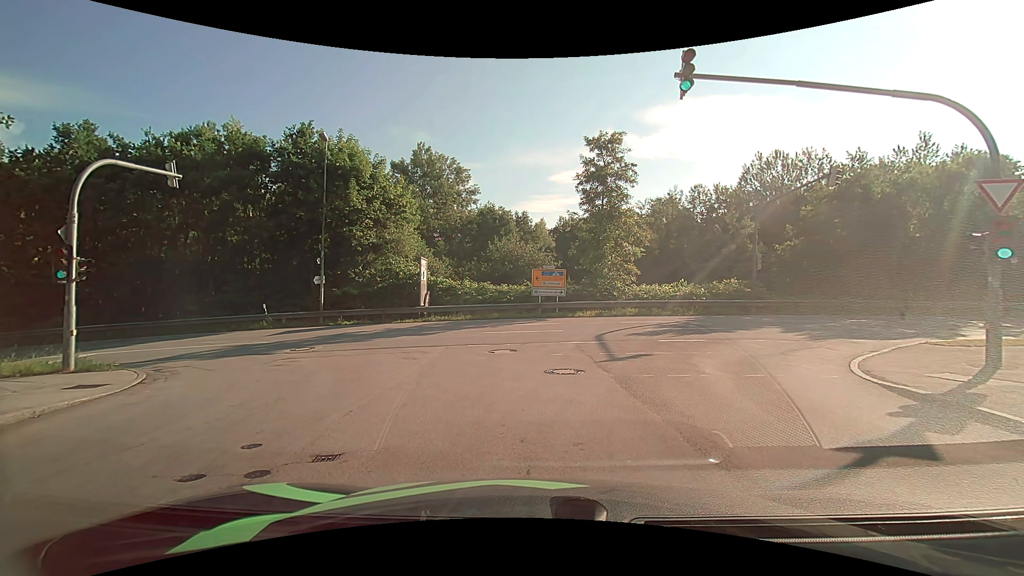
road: residential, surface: asphalt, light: Day
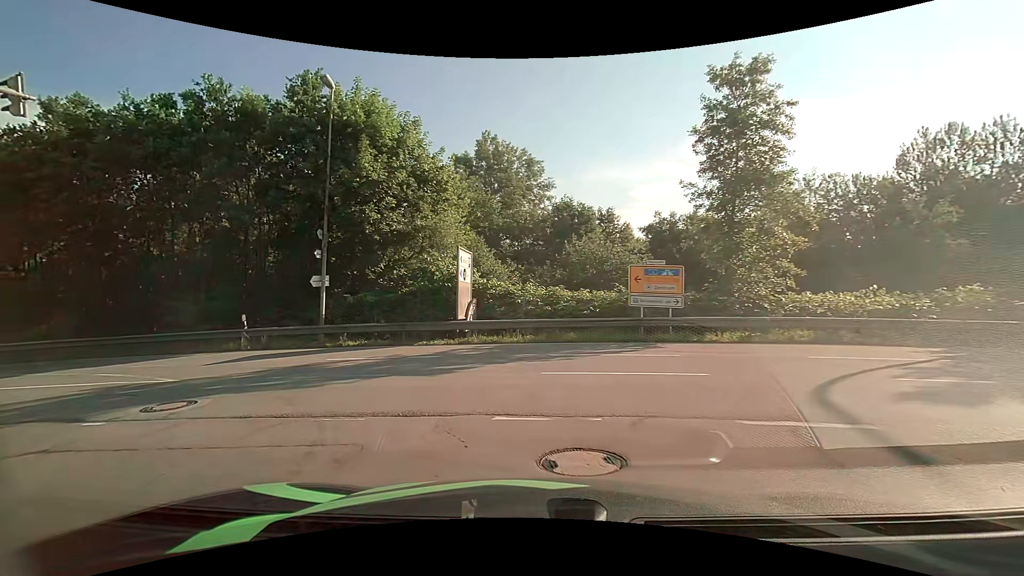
(-0.8, +9.8) m; -12°
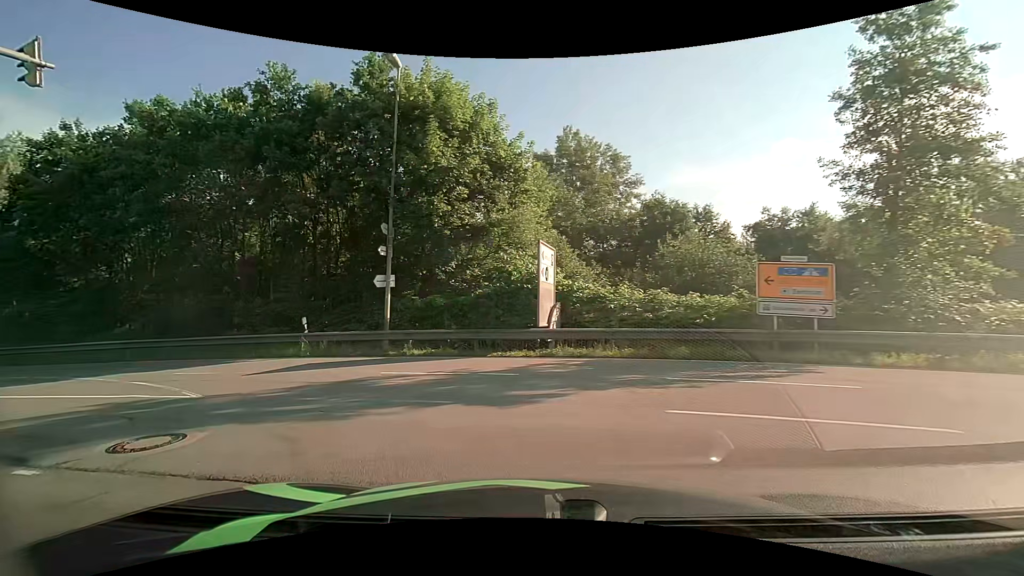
(-0.3, +2.9) m; -10°
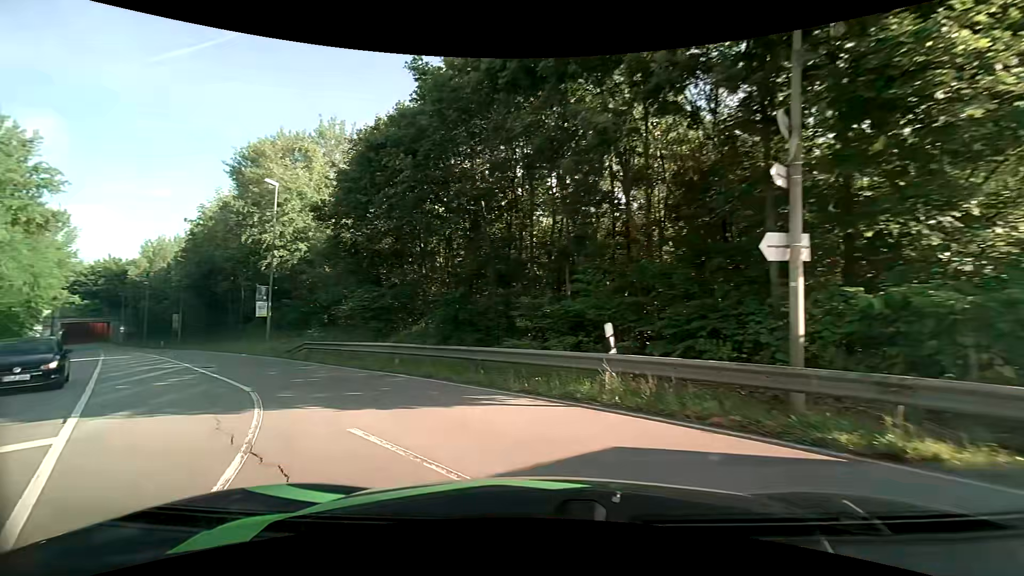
(-2.7, +9.2) m; -35°
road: secondary
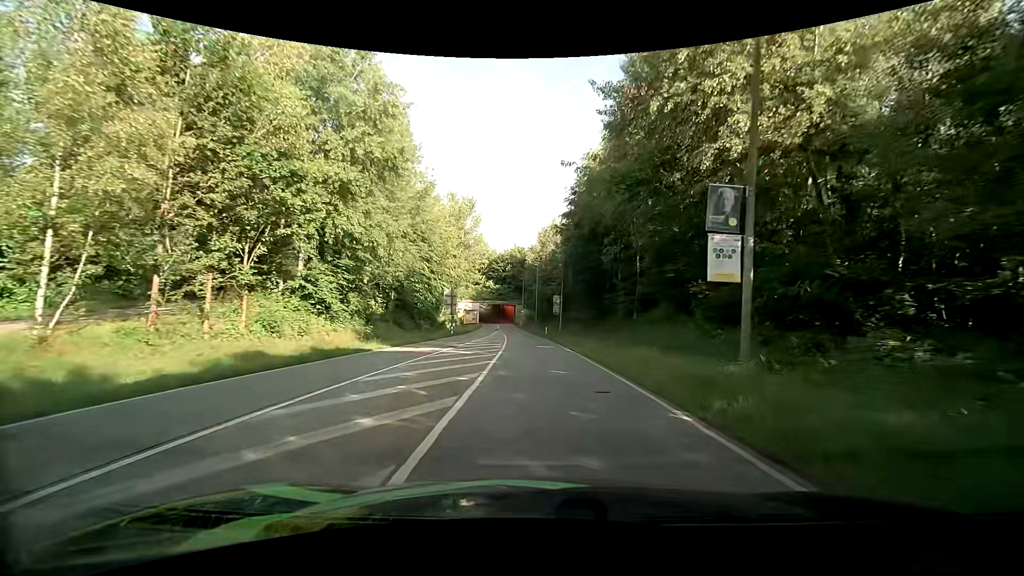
(-11.7, +21.1) m; -39°
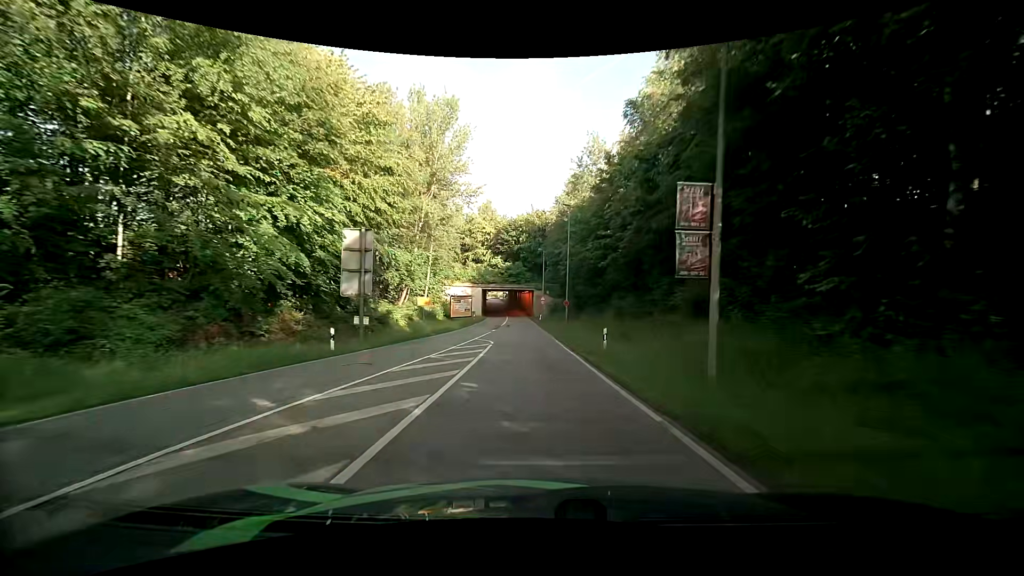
(-1.2, +36.8) m; -3°
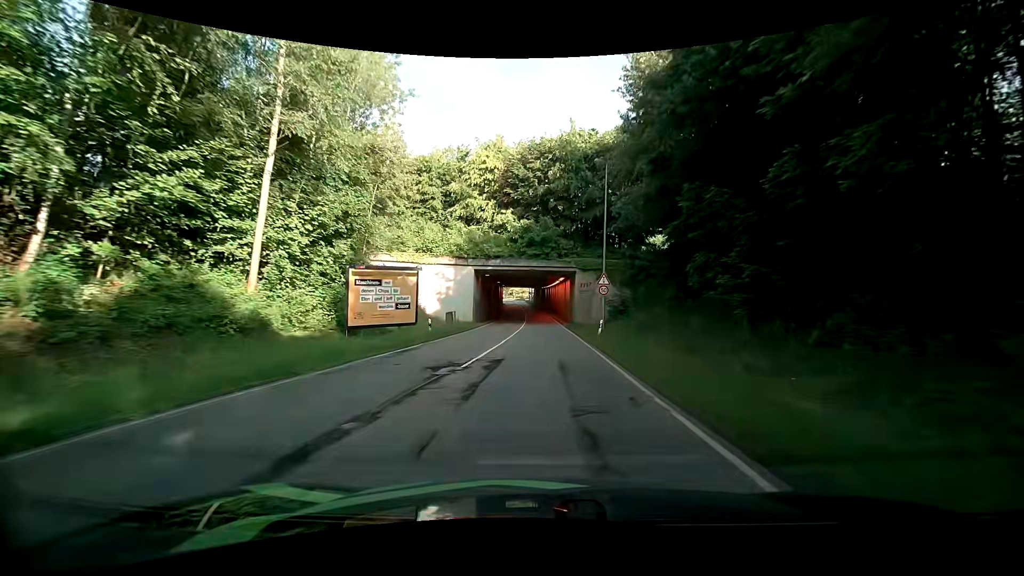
(-1.2, +42.1) m; -3°
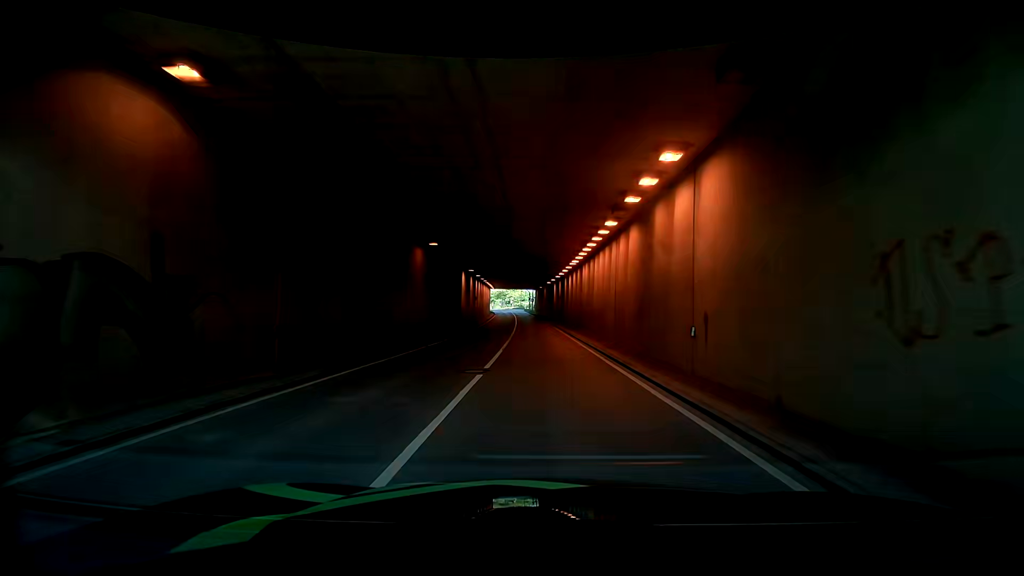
(0.0, +43.3) m; -1°
